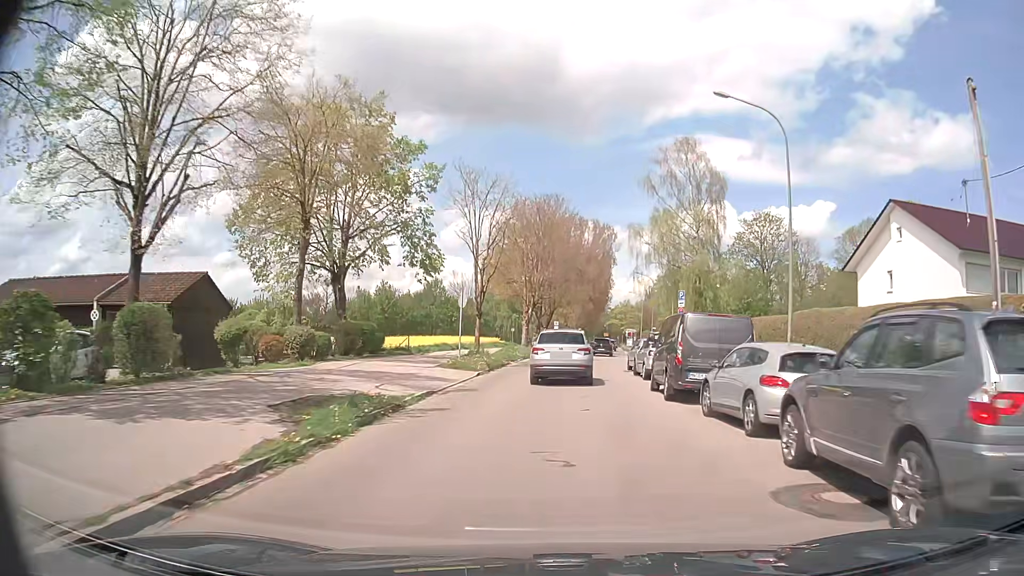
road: tertiary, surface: asphalt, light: Day
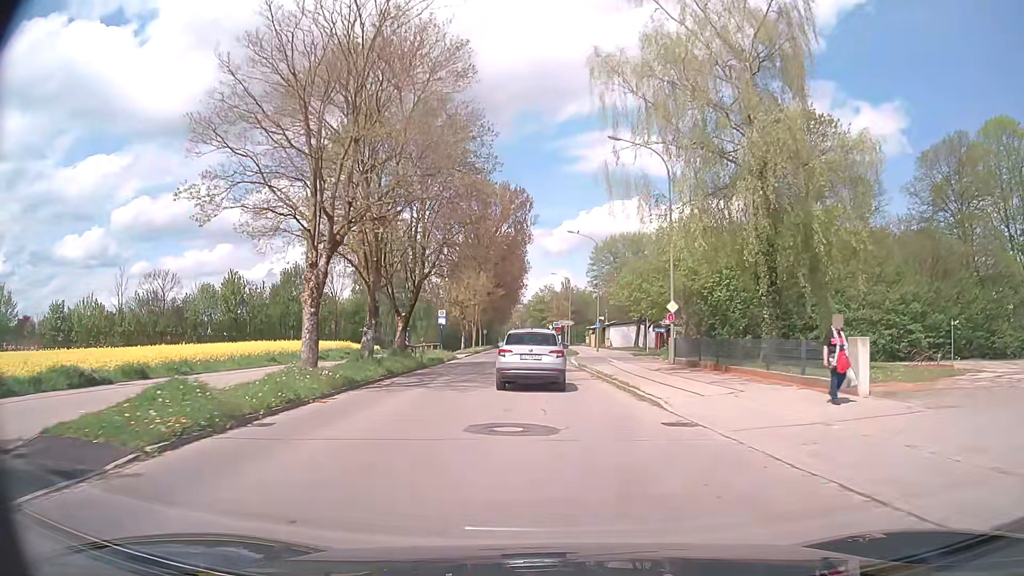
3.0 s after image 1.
(+2.3, +34.5) m; +8°
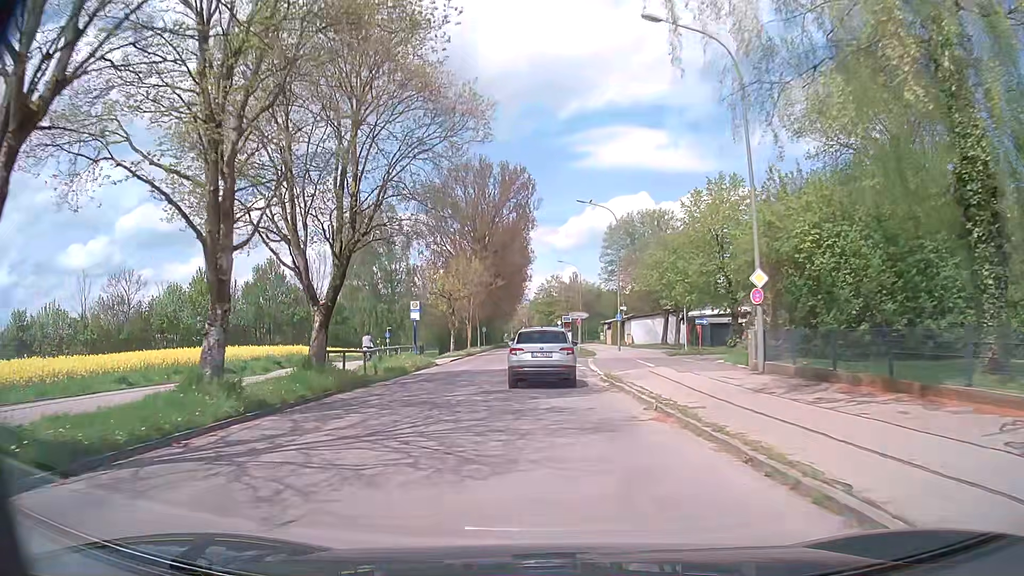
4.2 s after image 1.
(0.0, +12.2) m; -2°
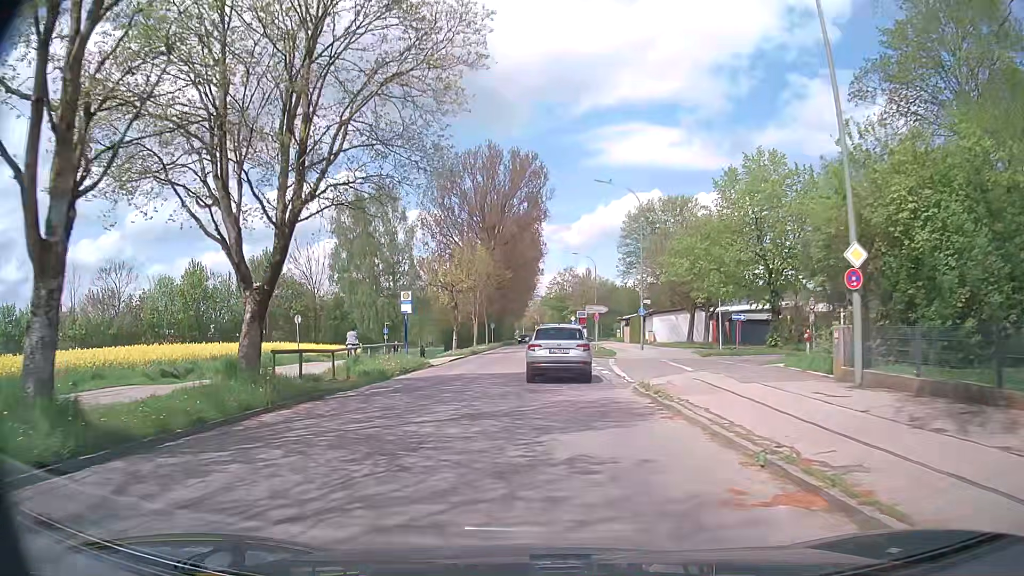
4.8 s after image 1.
(0.0, +5.5) m; -1°
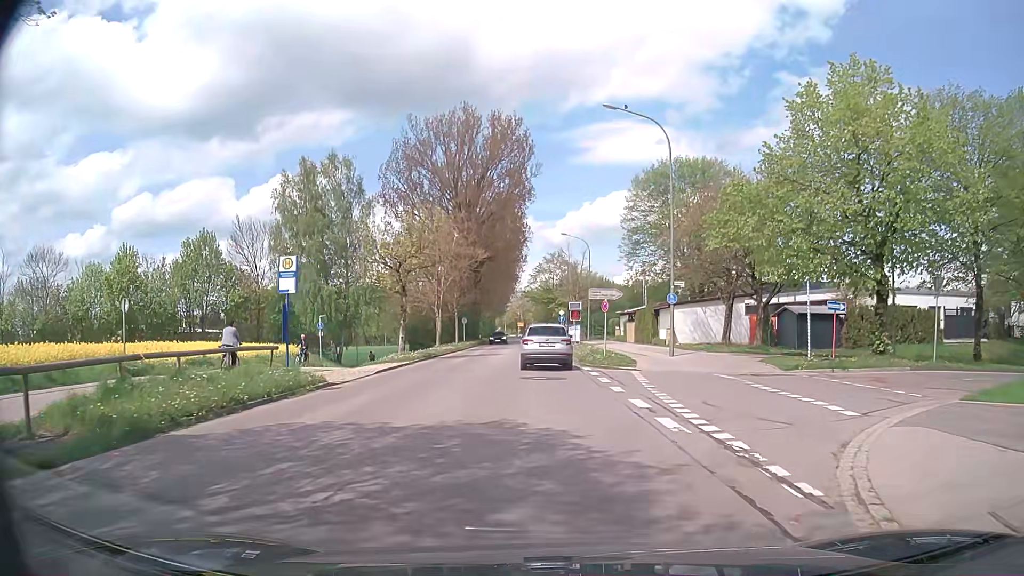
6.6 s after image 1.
(+0.2, +13.6) m; +2°
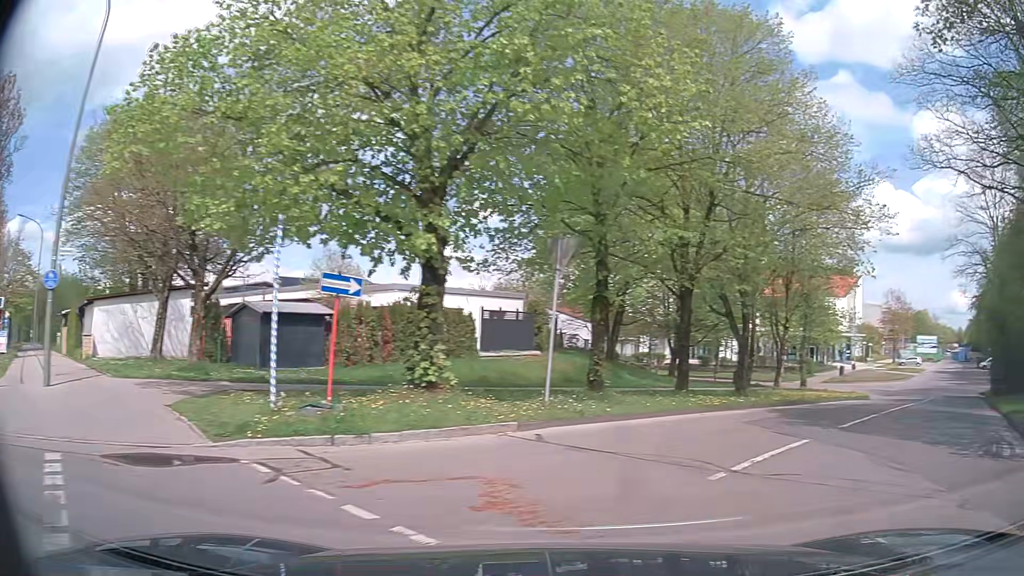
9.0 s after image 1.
(+3.5, +12.2) m; +44°
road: residential
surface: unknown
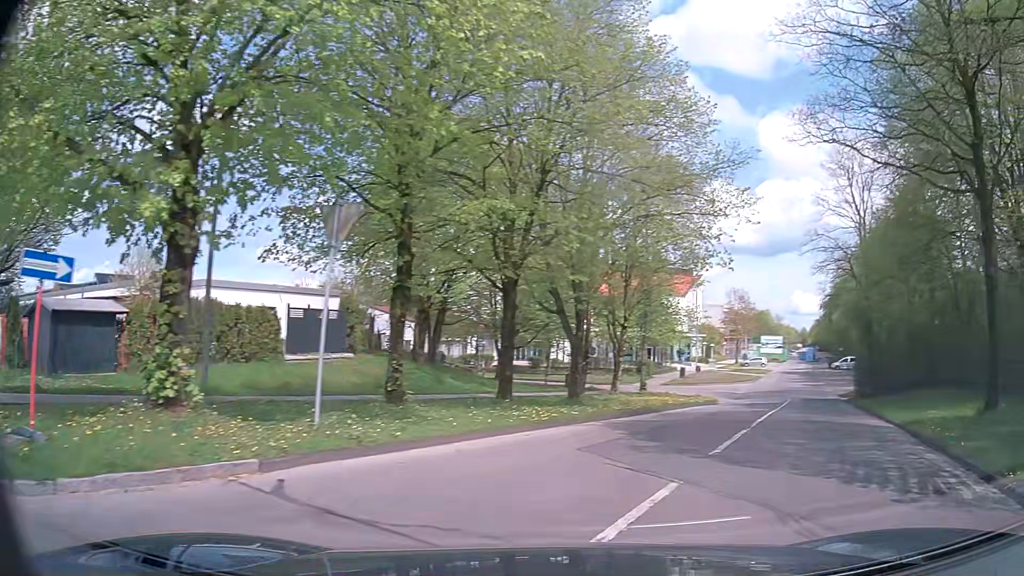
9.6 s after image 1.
(+0.4, +3.1) m; +14°
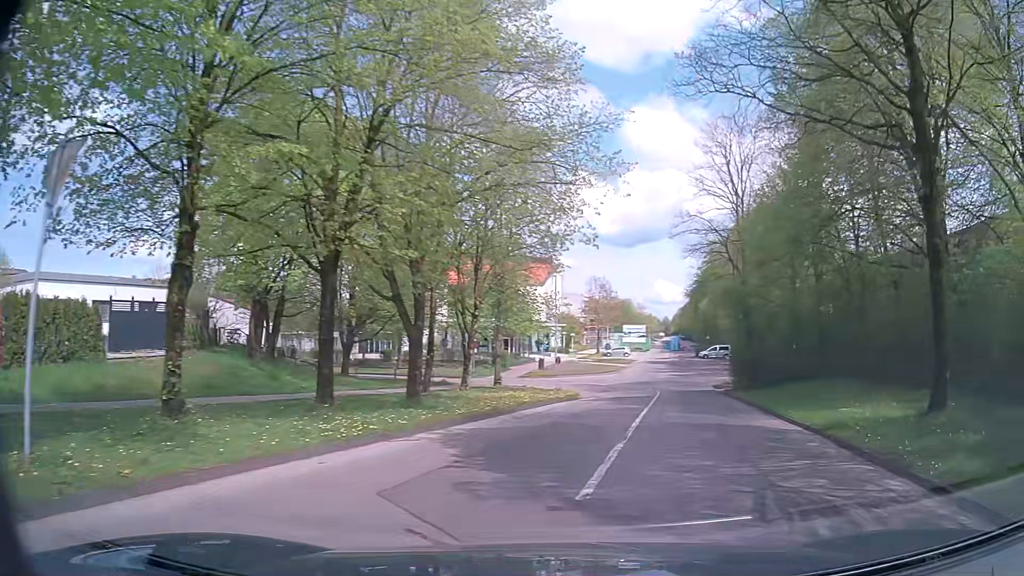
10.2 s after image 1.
(+0.3, +3.2) m; +13°
(+1, +10) (+3, +20) (+5, +30) (+7, +39) (+8, +49) (+10, +59) (+11, +69) (+13, +79) (+14, +89) (+16, +99) m
